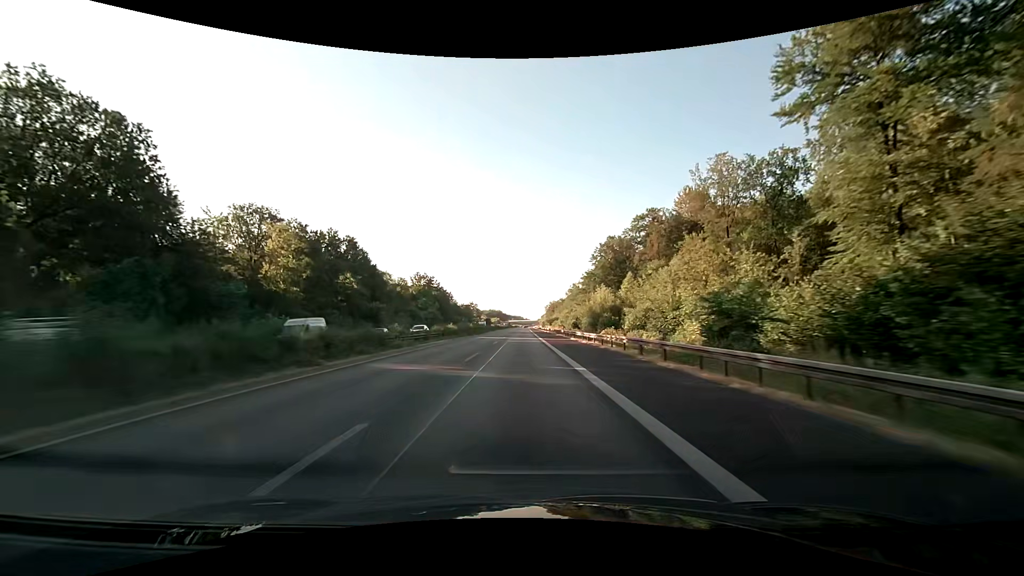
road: motorway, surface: asphalt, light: Day
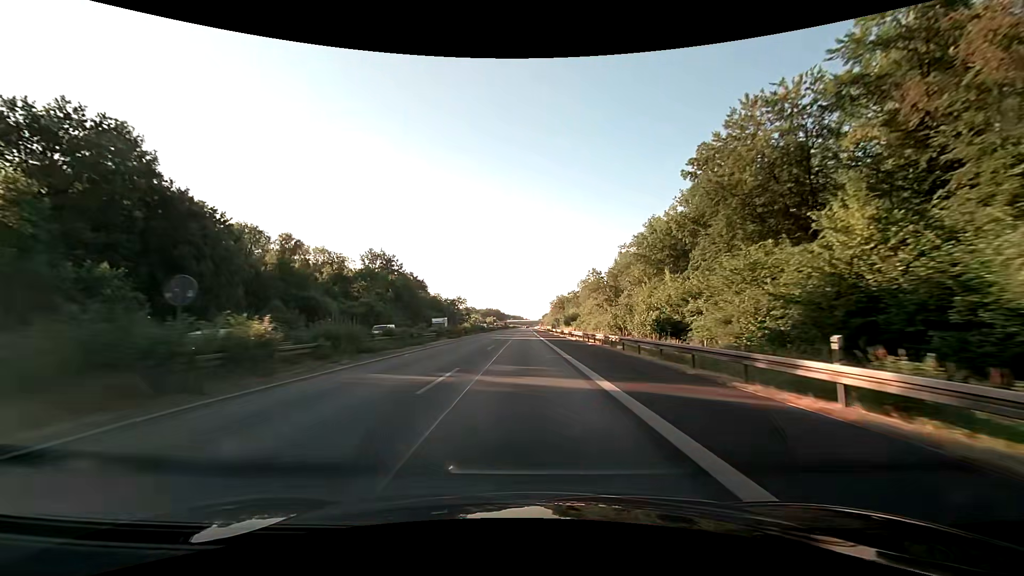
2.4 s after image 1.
(-0.1, +63.2) m; 0°
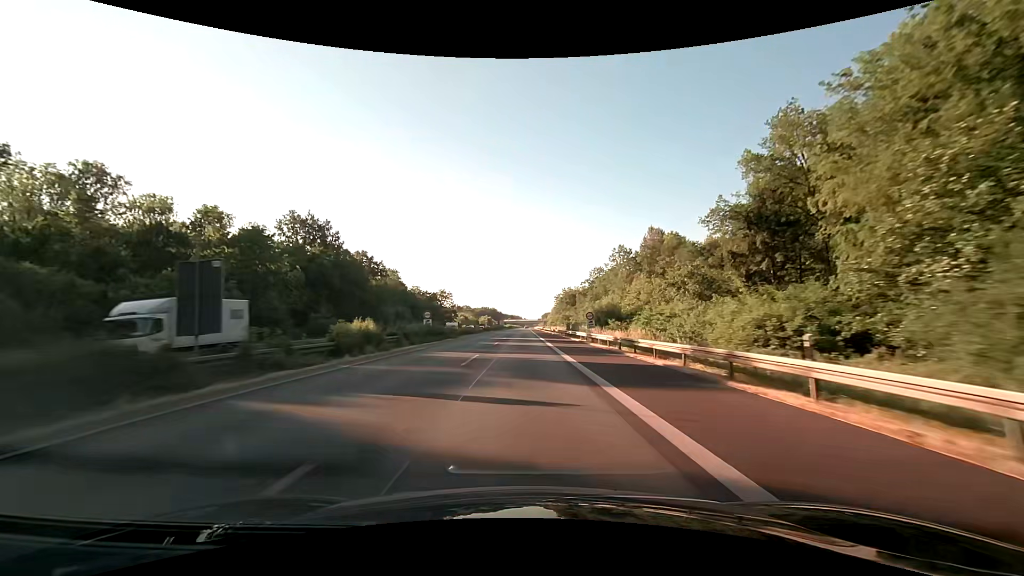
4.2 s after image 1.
(0.0, +47.4) m; 0°
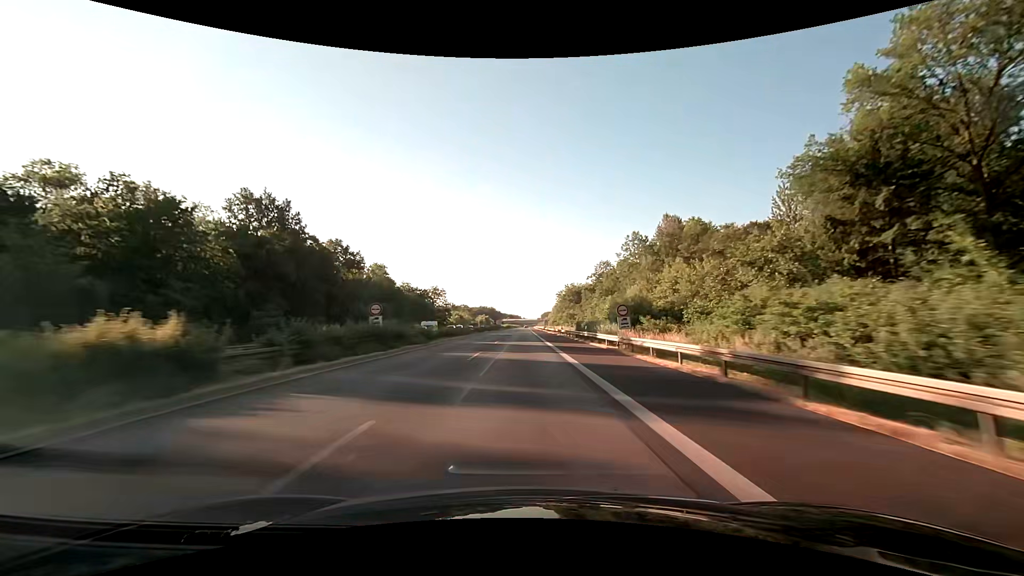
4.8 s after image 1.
(0.0, +15.8) m; 0°
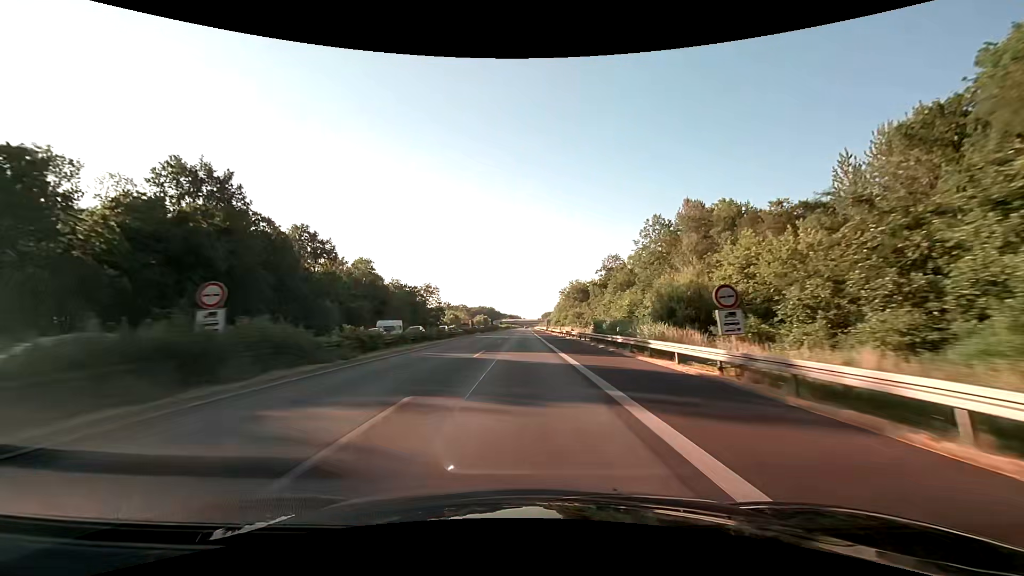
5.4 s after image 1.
(0.0, +15.8) m; 0°
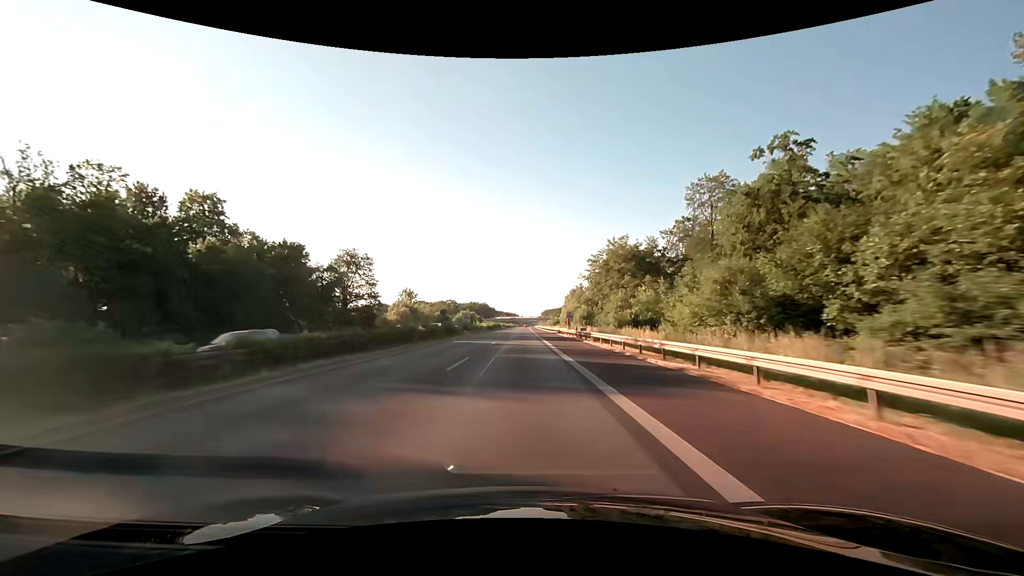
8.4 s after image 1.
(+0.3, +79.0) m; 0°
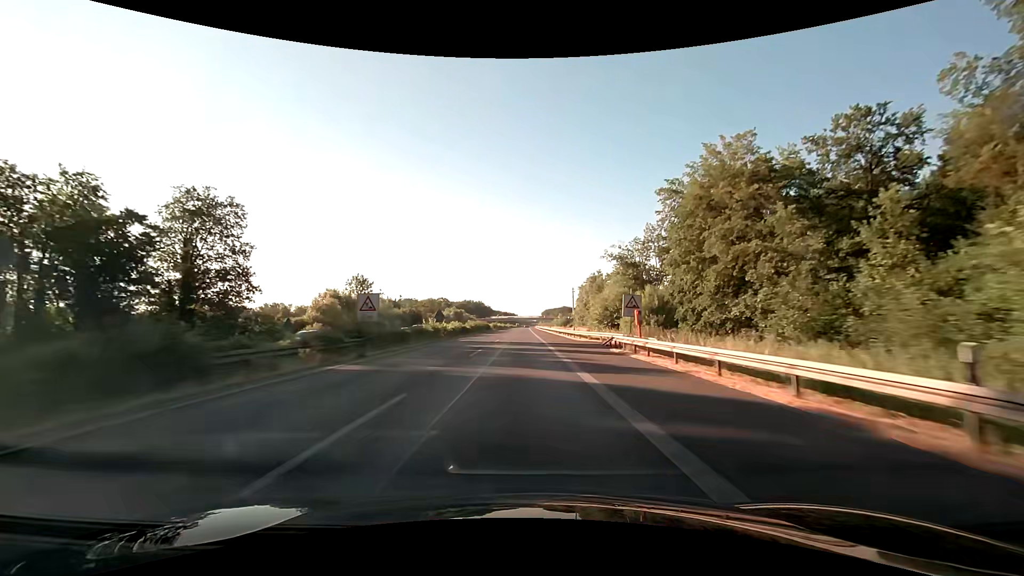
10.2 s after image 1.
(0.0, +47.4) m; 0°
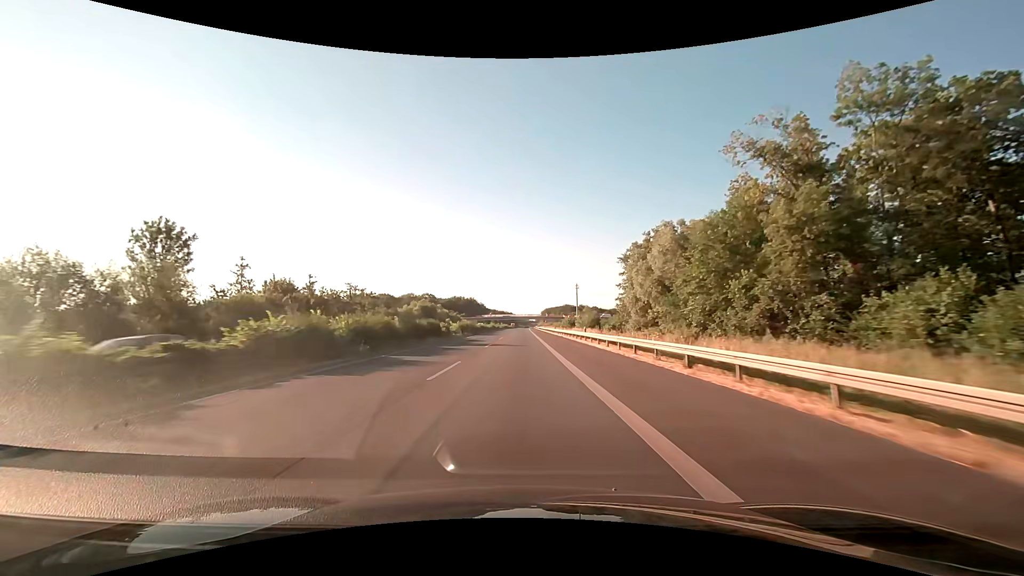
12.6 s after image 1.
(+0.2, +63.2) m; 0°
(0, +10) (0, +20) (0, +30) (0, +40) (0, +50) (0, +60) (0, +70) (0, +80) (0, +90) (+1, +100) m
